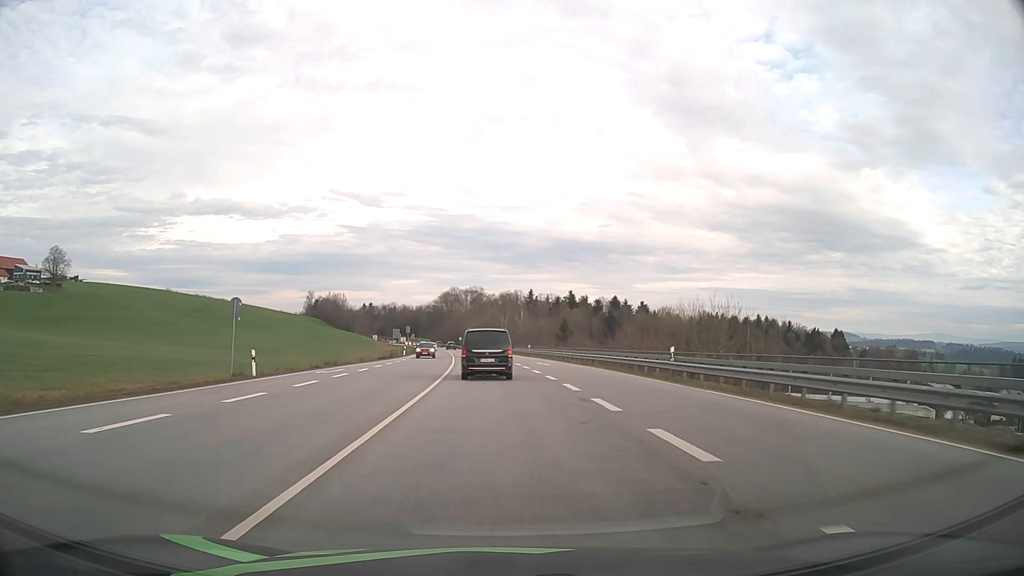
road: primary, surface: asphalt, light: Day
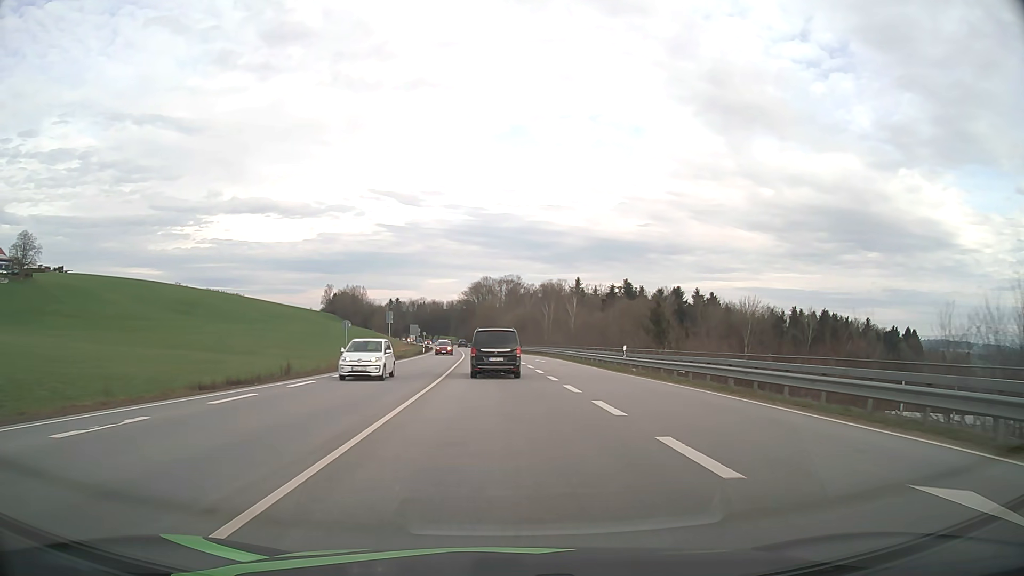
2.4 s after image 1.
(-1.4, +43.3) m; -3°
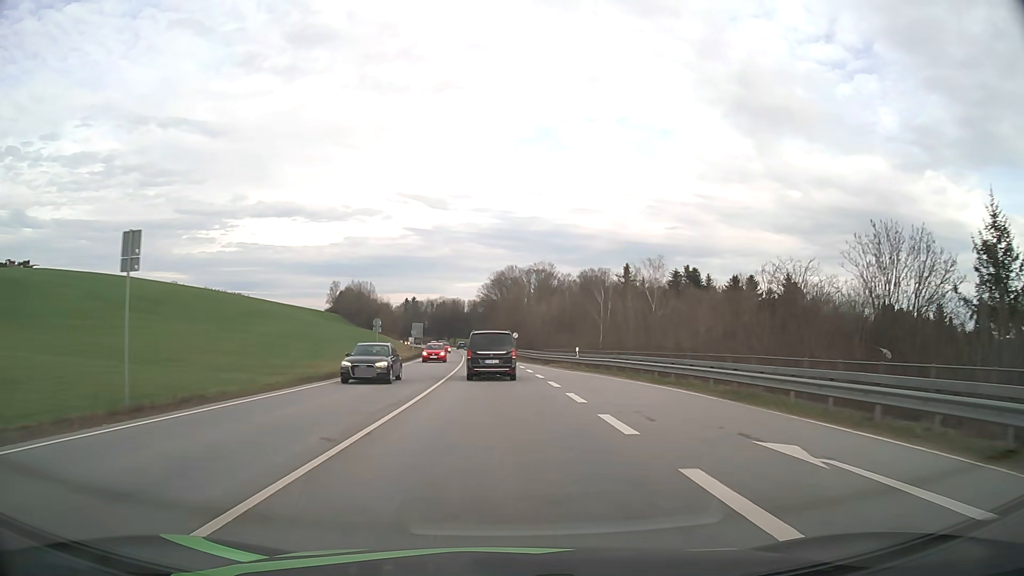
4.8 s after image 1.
(-0.8, +44.6) m; -2°
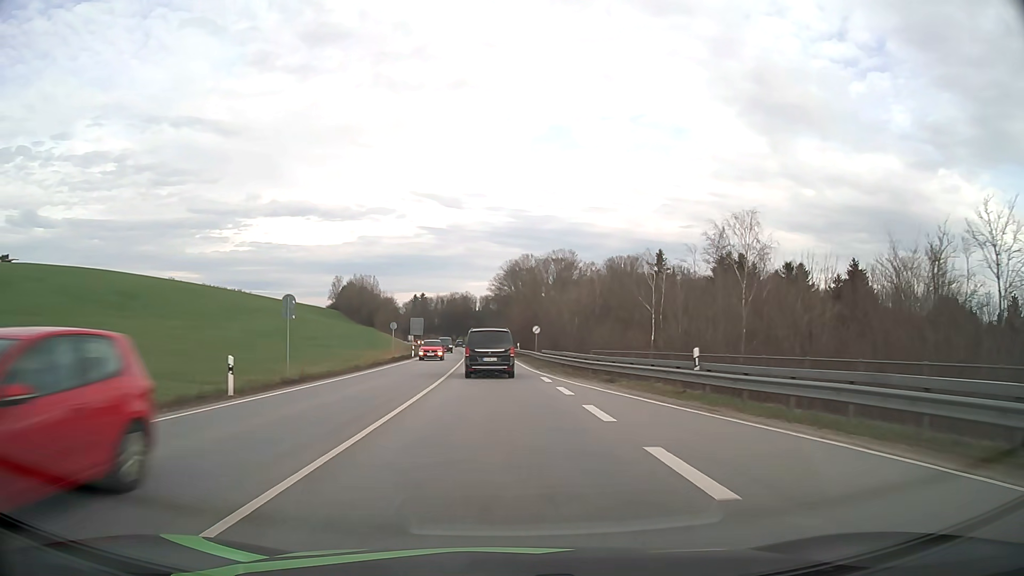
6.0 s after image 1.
(-0.3, +22.7) m; -1°
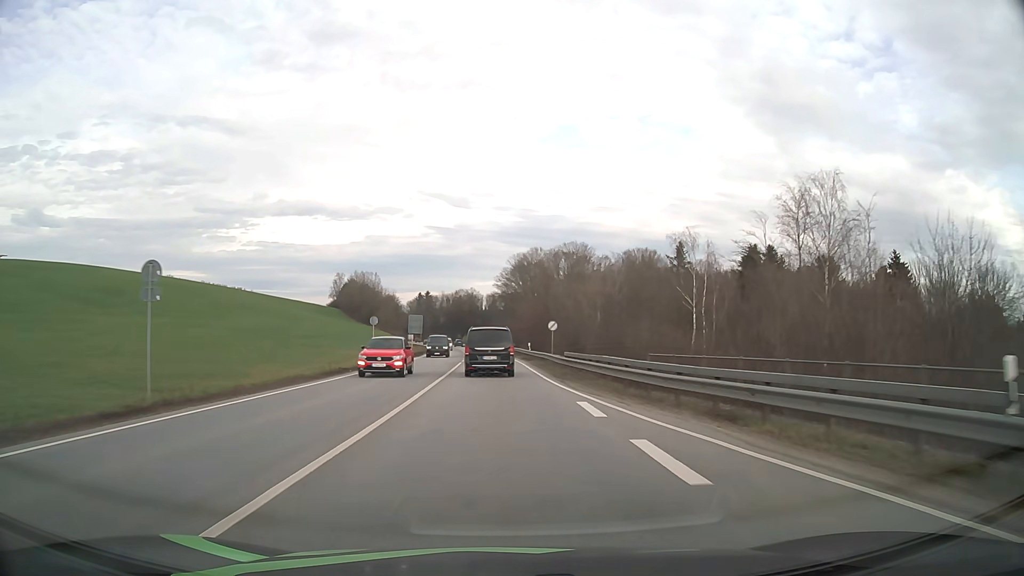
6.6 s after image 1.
(0.0, +11.5) m; 0°
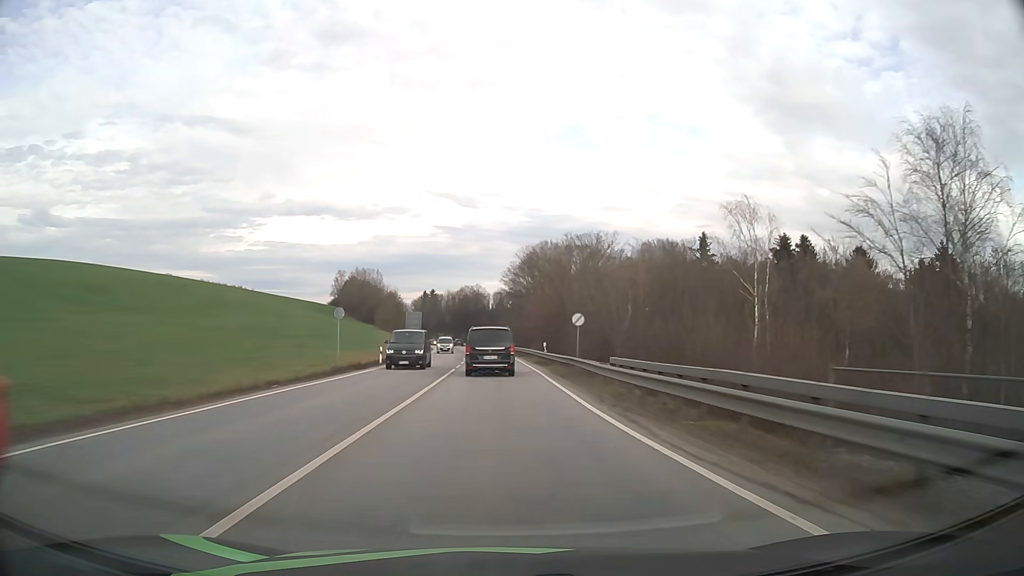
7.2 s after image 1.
(-0.1, +11.5) m; -1°
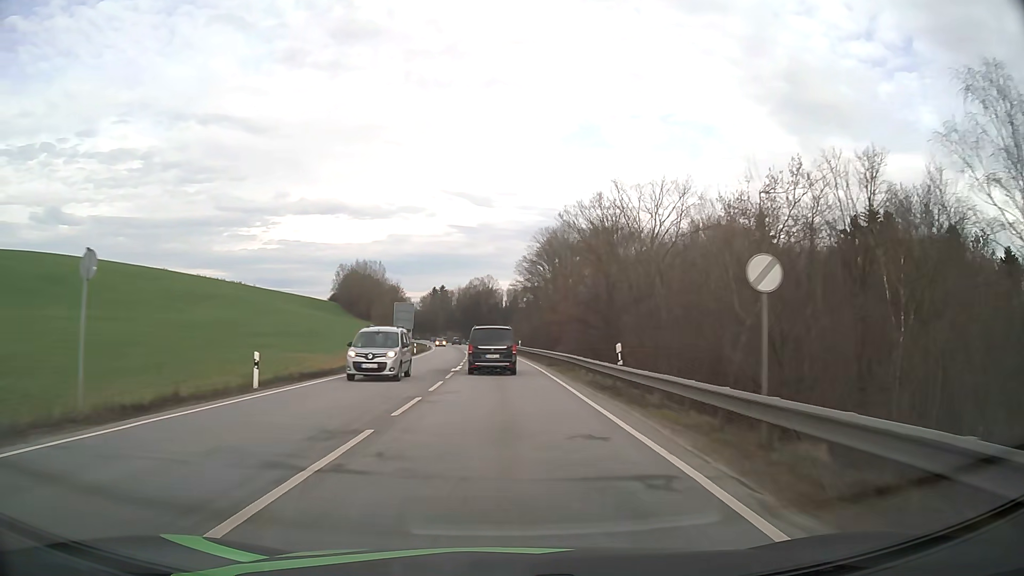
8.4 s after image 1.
(-0.3, +22.8) m; -1°
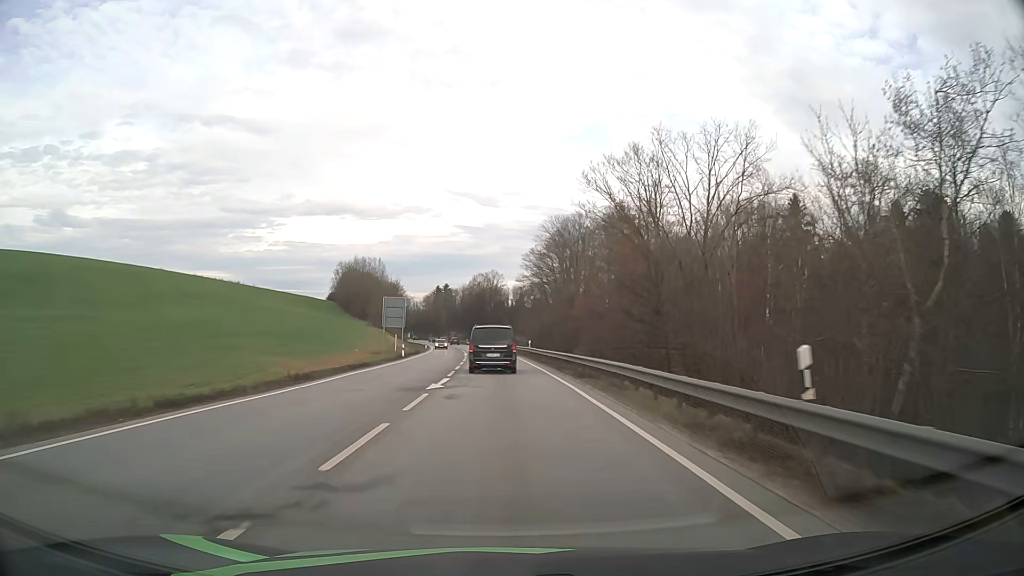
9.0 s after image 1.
(0.0, +11.2) m; 0°
(0, +10) (0, +20) (0, +30) (-1, +40) (-1, +50) (-2, +60) (-2, +70) (-3, +80) (-4, +90) (-5, +100) m
